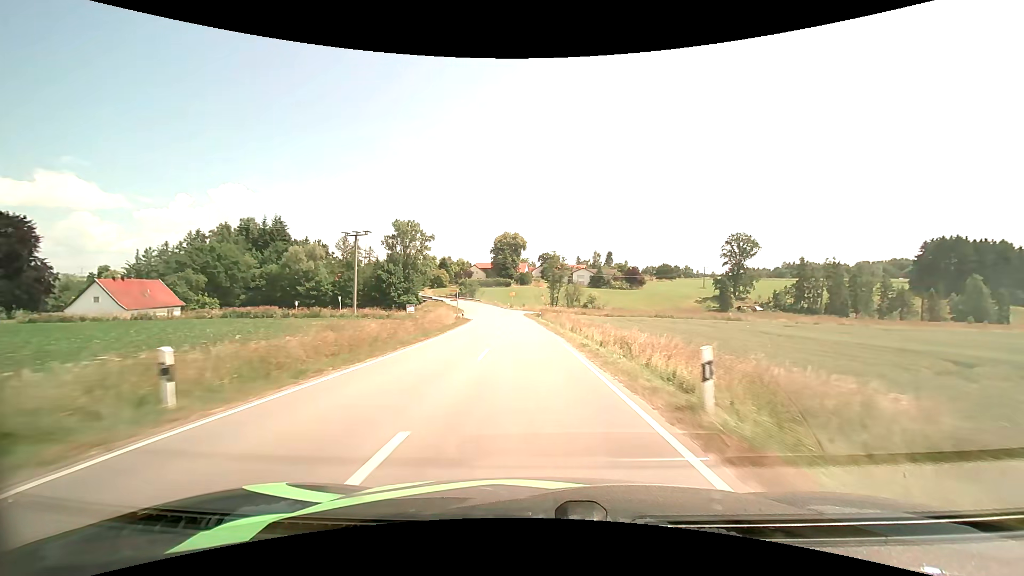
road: secondary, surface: asphalt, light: Day
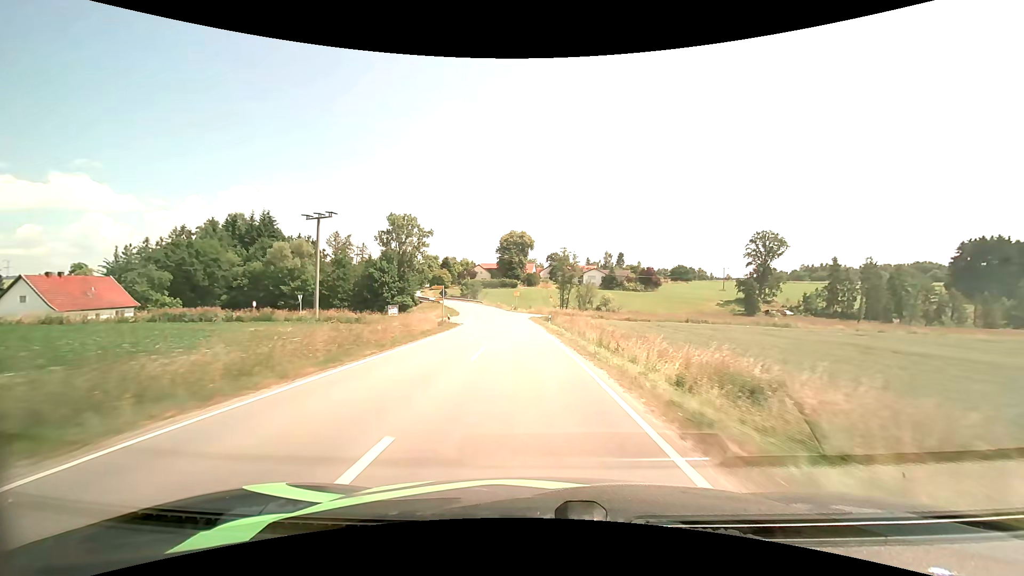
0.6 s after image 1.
(-0.1, +12.2) m; -1°
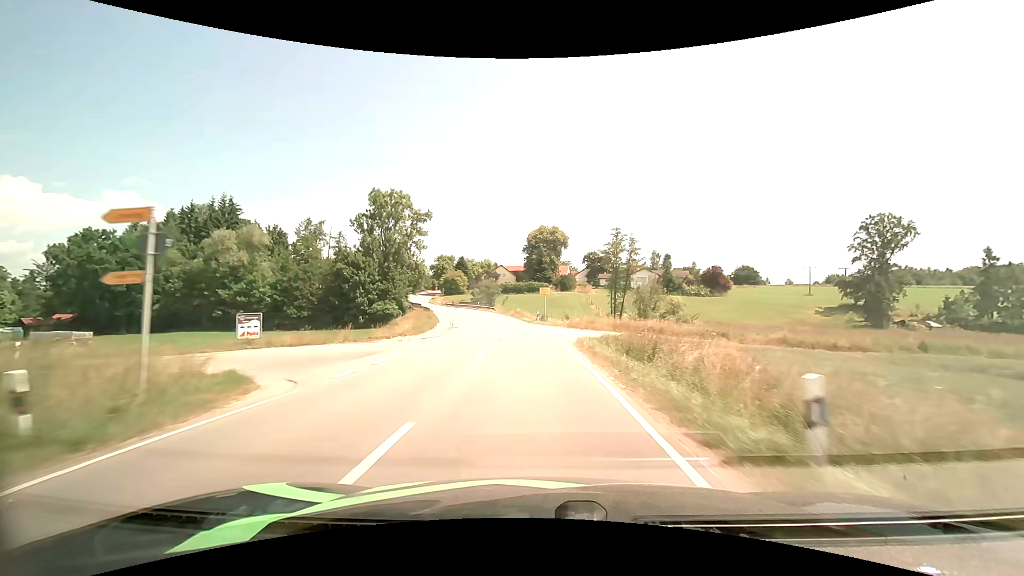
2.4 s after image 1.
(-1.2, +35.1) m; -4°
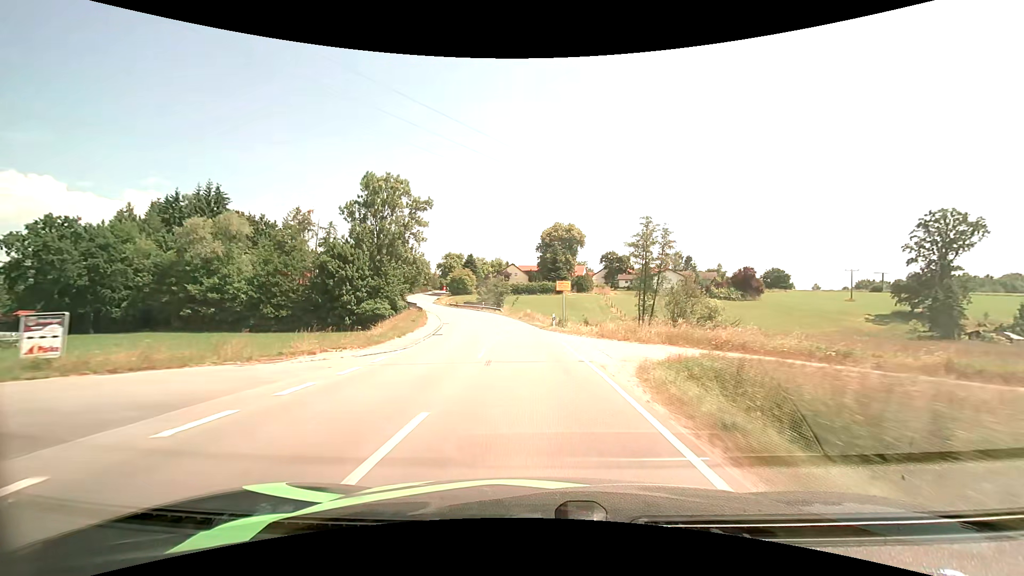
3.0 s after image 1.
(-0.2, +11.4) m; -2°
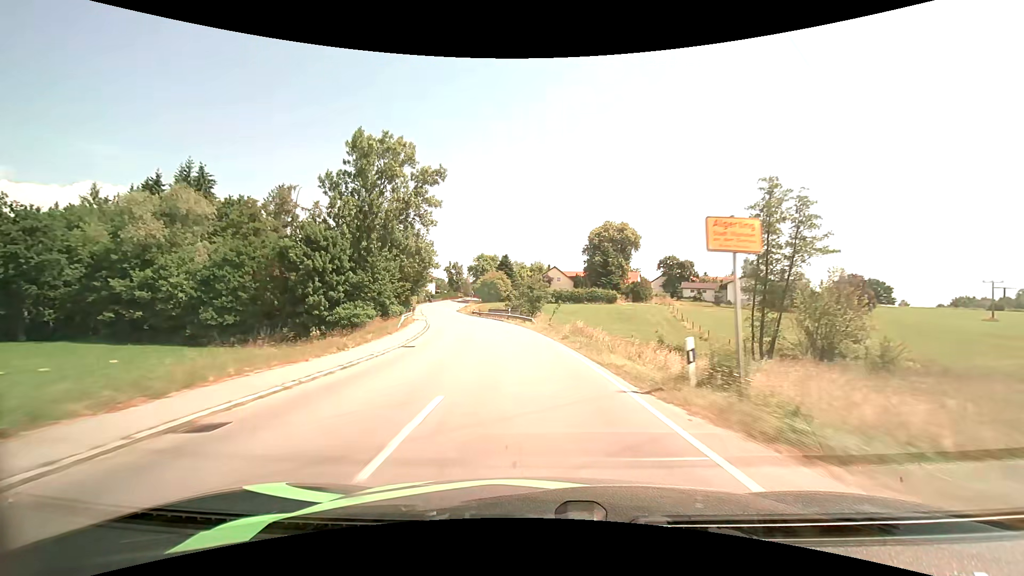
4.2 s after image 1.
(-0.8, +22.7) m; -5°
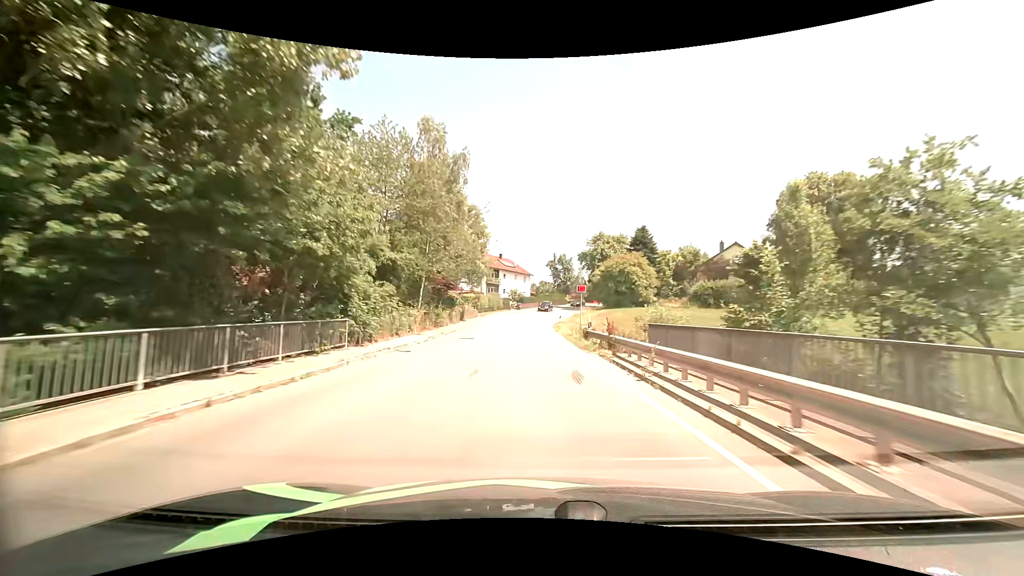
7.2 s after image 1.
(-6.3, +50.4) m; -14°
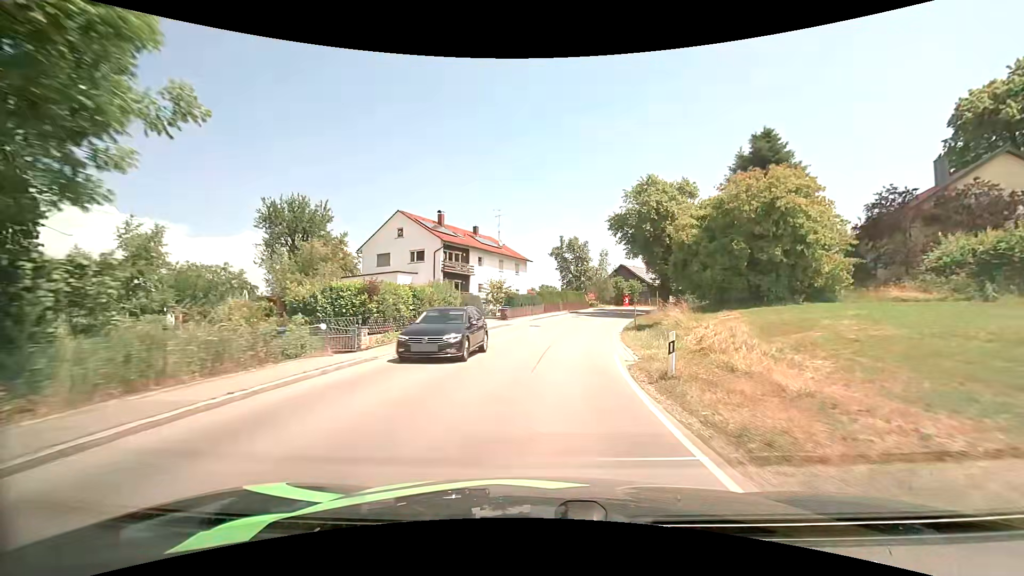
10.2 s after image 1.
(-0.6, +40.0) m; -1°
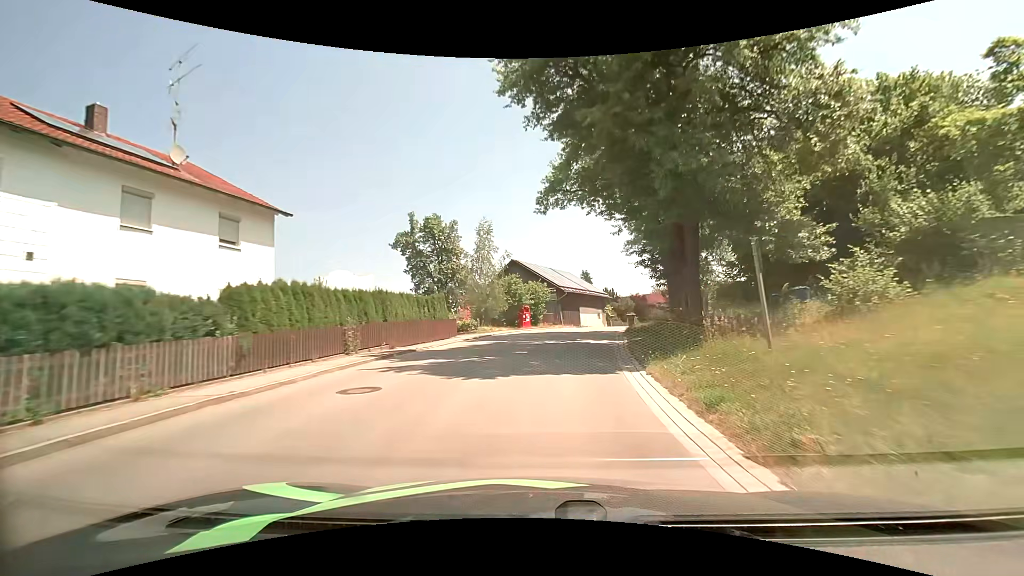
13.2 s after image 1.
(+4.1, +37.5) m; +14°
(0, +10) (+1, +20) (+3, +30) (+5, +40) (+8, +49) (+12, +58) (+16, +67) (+21, +76) (+25, +85) (+30, +94) m
